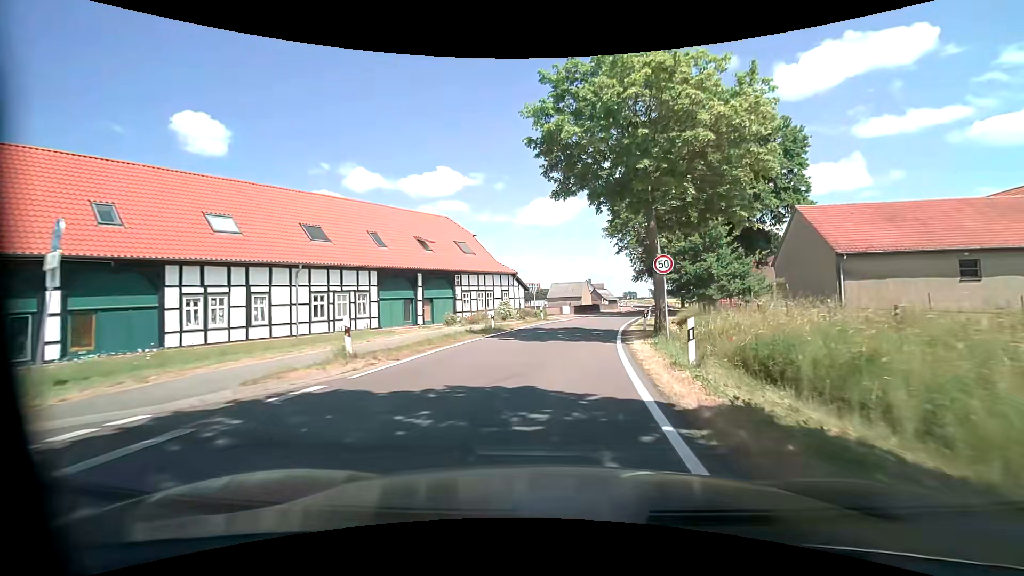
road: tertiary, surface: asphalt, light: Day
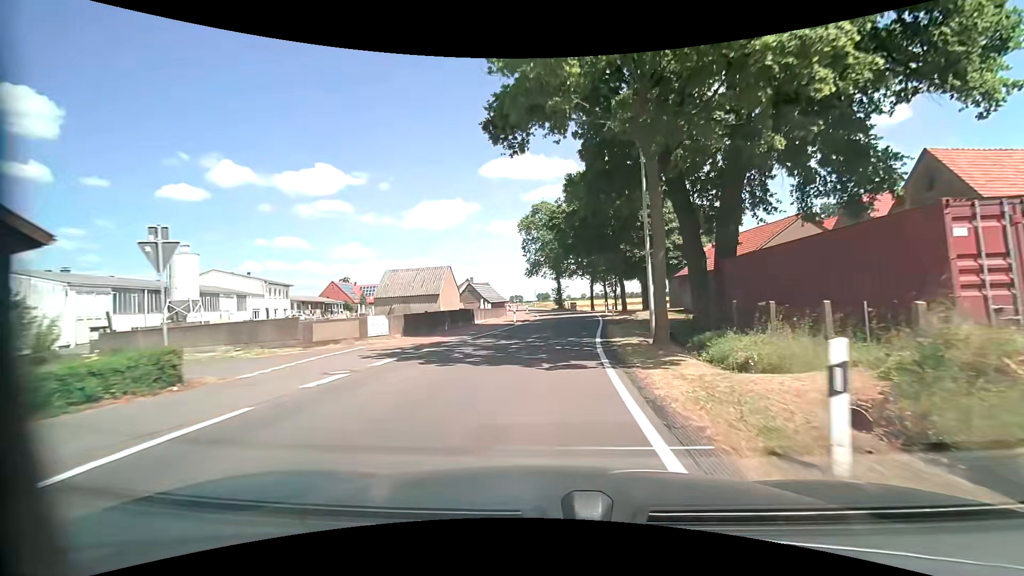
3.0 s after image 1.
(+4.5, +35.4) m; +13°
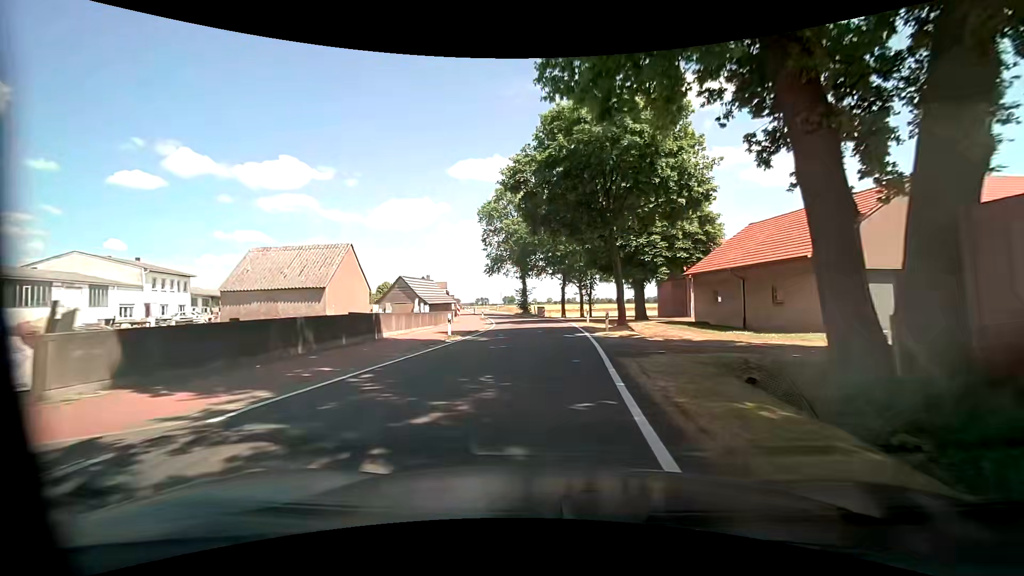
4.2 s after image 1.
(+0.5, +14.1) m; +4°
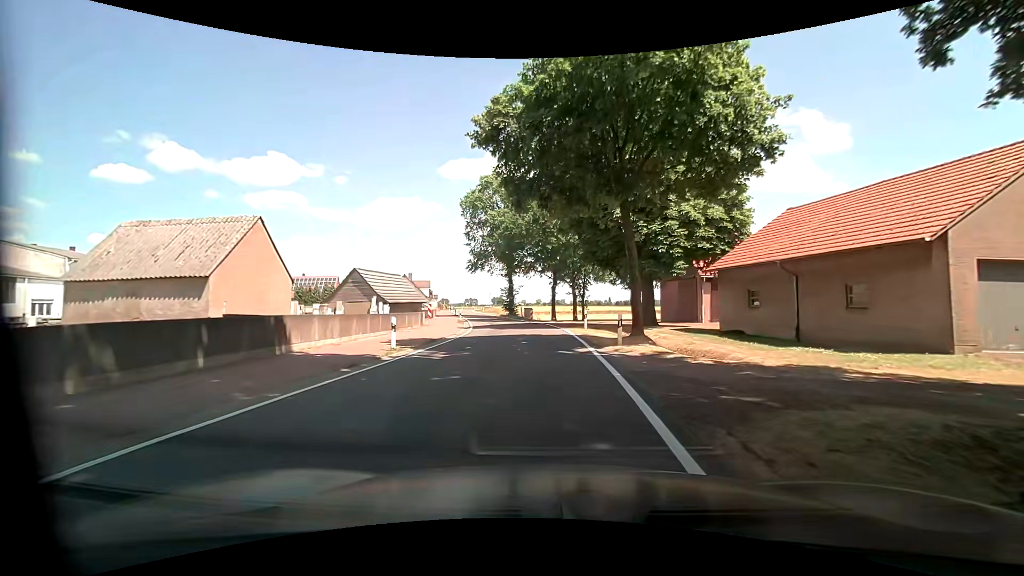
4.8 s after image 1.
(0.0, +7.0) m; +1°
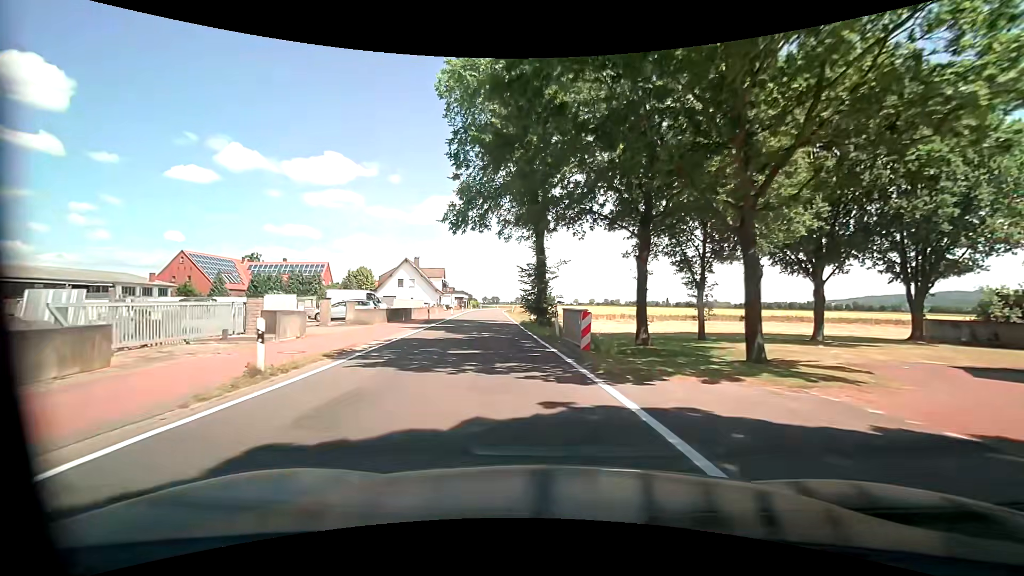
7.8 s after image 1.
(-0.7, +35.2) m; -6°
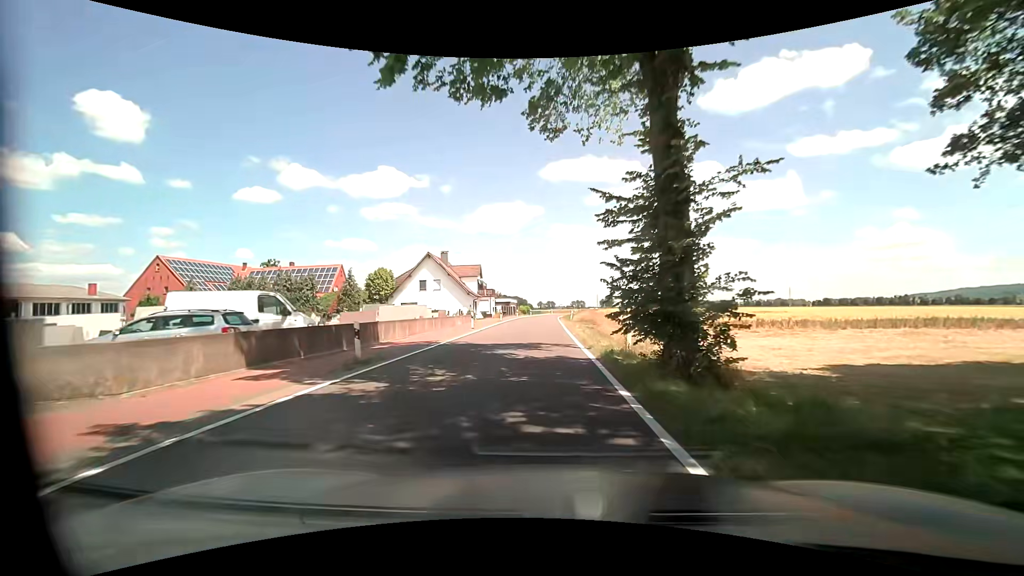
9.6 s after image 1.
(-1.4, +21.1) m; -7°
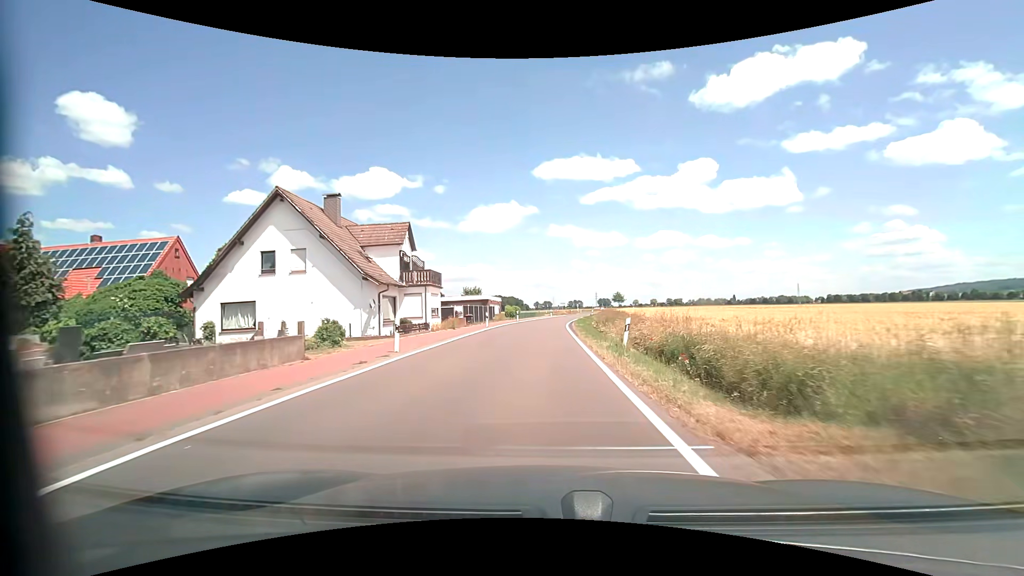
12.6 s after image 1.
(+0.6, +36.0) m; +1°
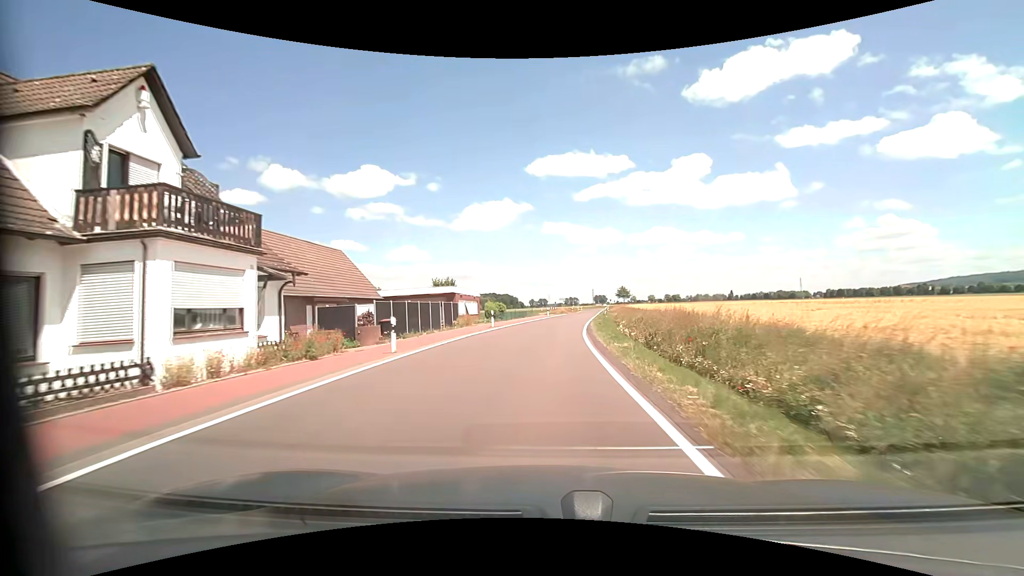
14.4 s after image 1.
(0.0, +22.8) m; 0°
(0, +10) (0, +20) (+1, +30) (+2, +40) (+3, +50) (+5, +60) (+6, +70) (+7, +80) (+8, +90) (+10, +99) m
